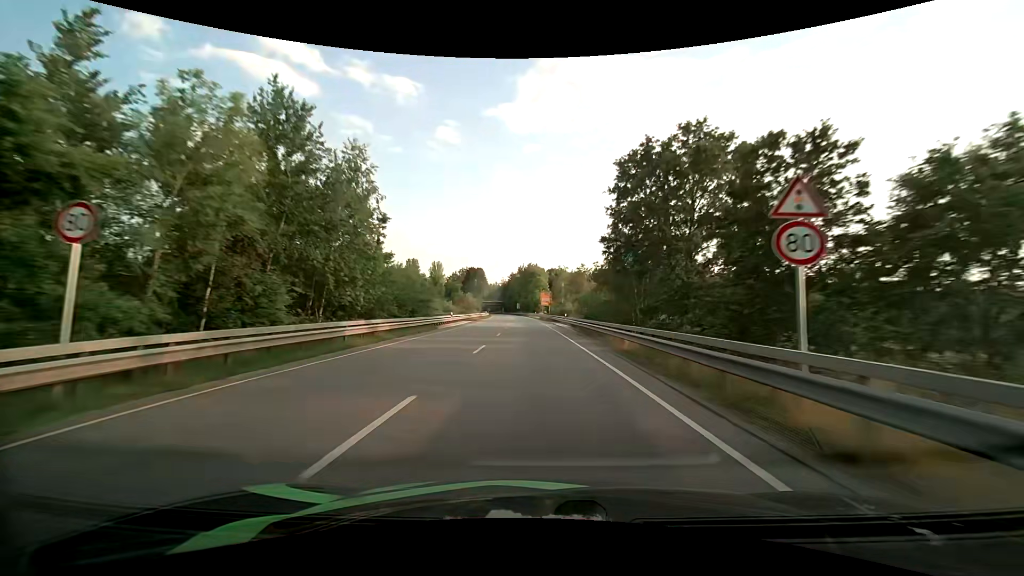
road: primary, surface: asphalt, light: Day
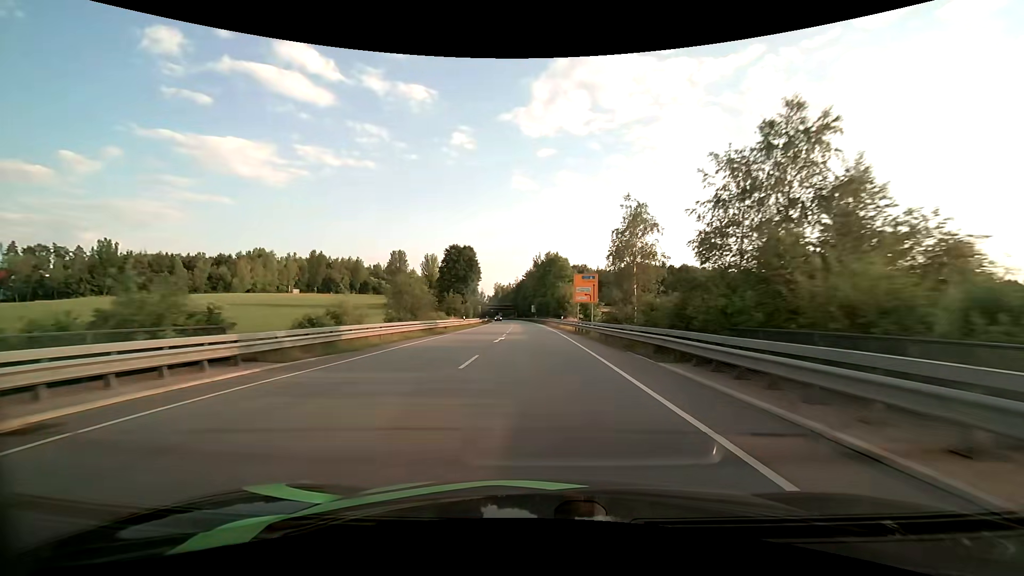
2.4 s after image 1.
(-1.1, +51.4) m; -2°
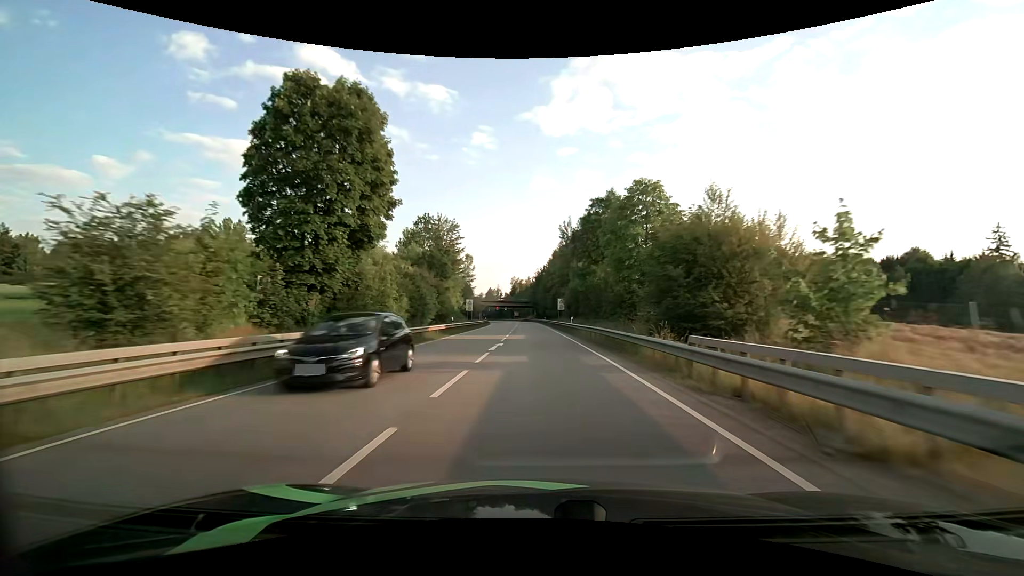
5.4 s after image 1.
(-1.3, +59.3) m; -3°
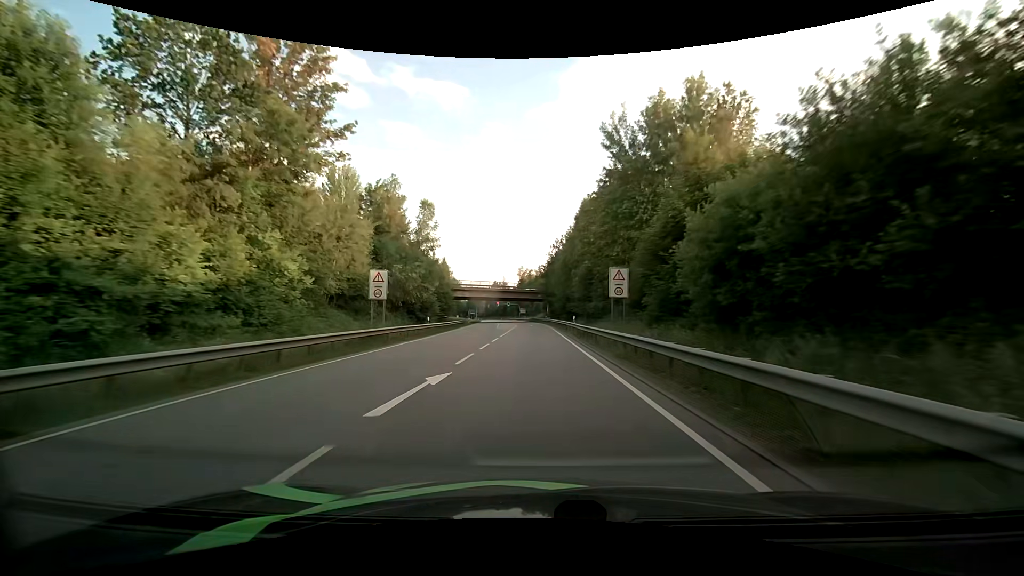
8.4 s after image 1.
(-0.4, +55.0) m; -2°
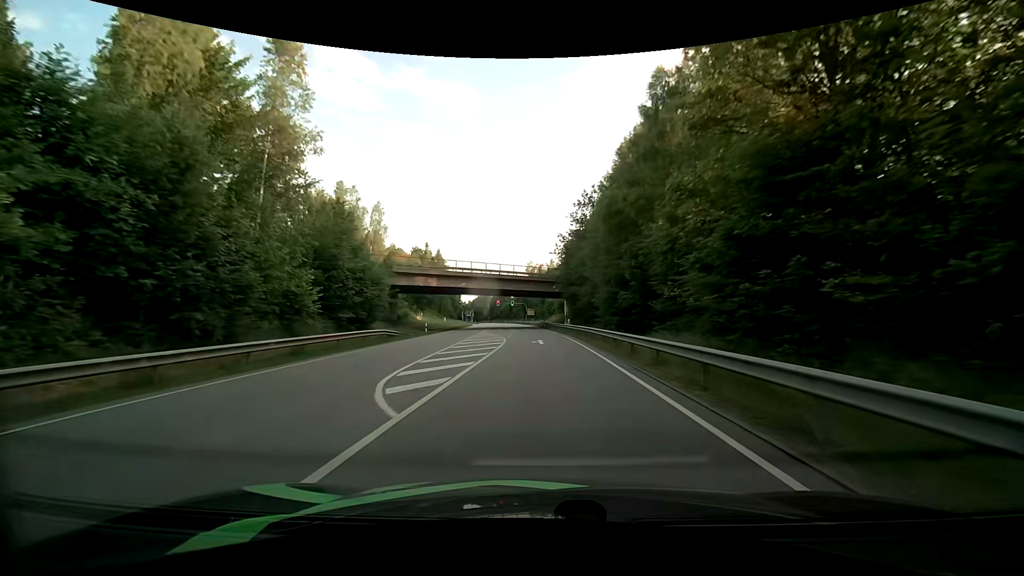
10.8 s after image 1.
(-0.2, +39.7) m; -1°
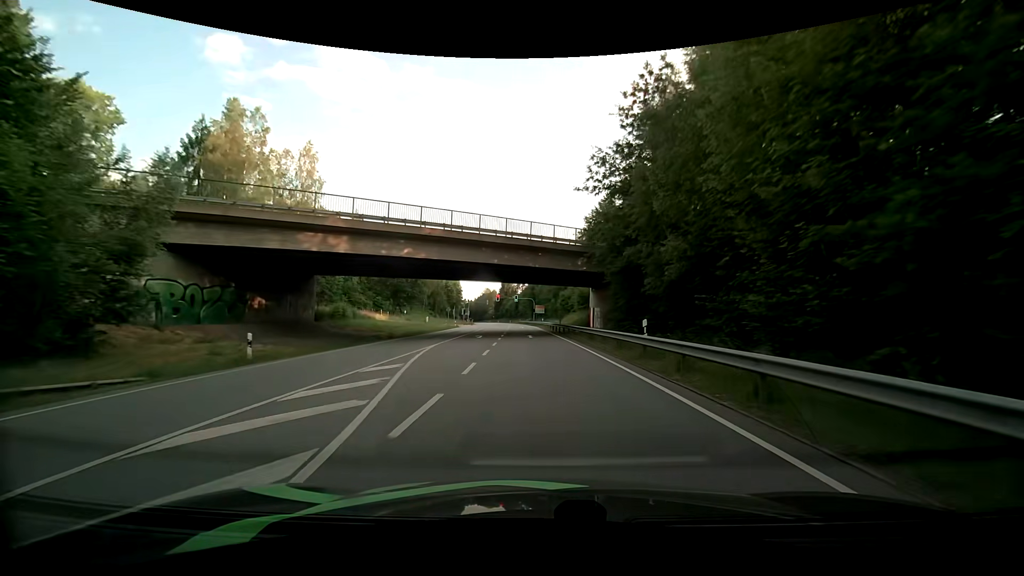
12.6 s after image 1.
(-0.3, +29.9) m; -1°
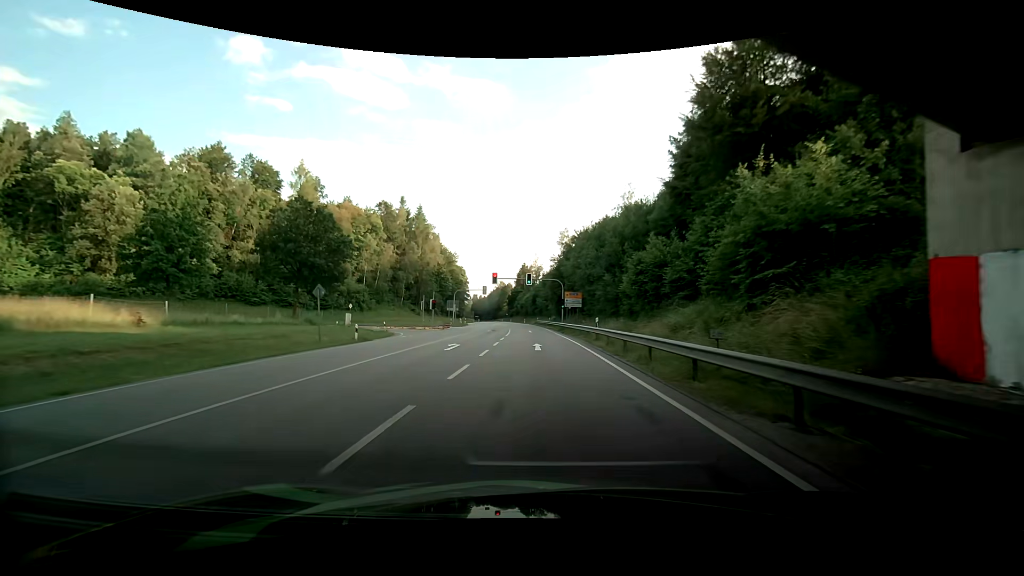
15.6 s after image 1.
(-0.7, +49.6) m; +2°
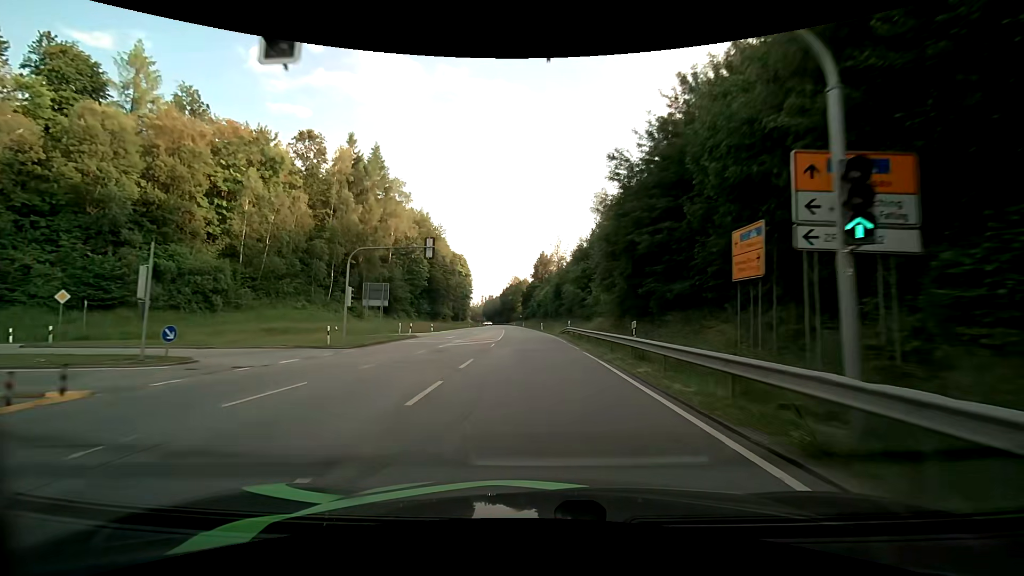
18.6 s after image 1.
(-4.2, +50.4) m; -7°
(0, +10) (0, +20) (0, +30) (-1, +40) (-1, +50) (-2, +60) (-2, +70) (-3, +80) (-4, +90) (-5, +100) m
